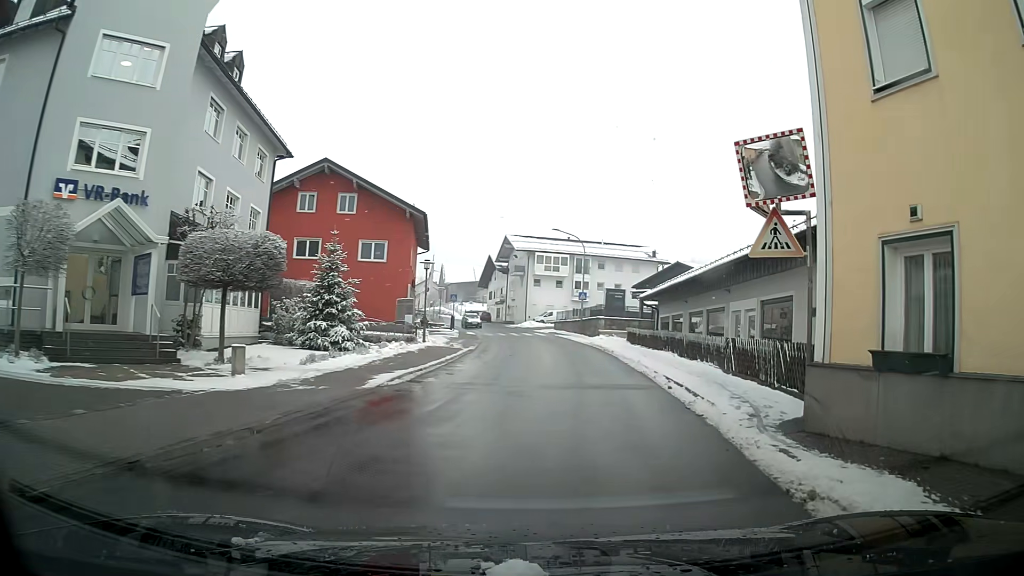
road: tertiary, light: Day
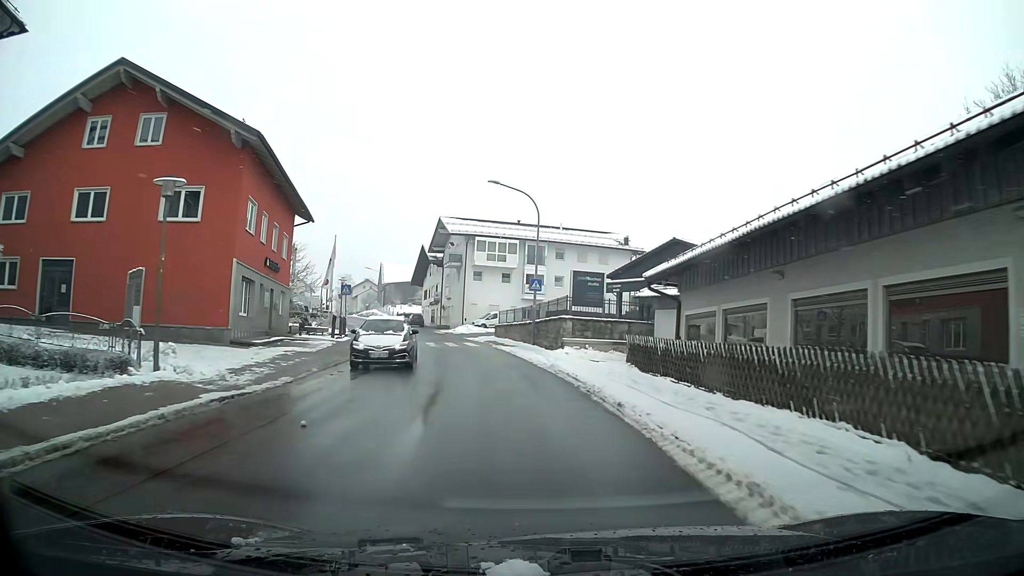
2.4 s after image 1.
(+0.9, +19.5) m; +2°
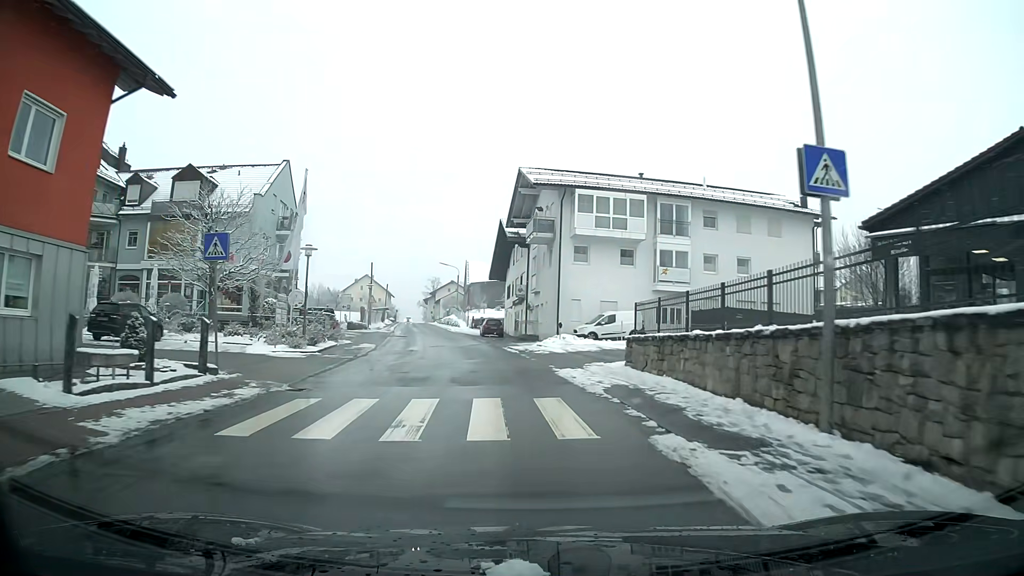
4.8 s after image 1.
(-2.2, +26.4) m; -9°
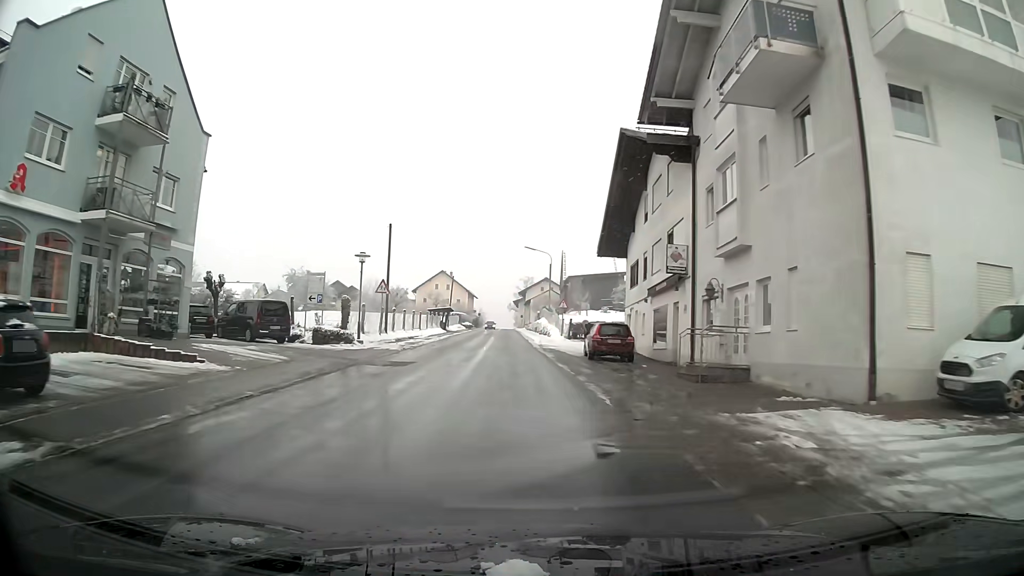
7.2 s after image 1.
(-2.2, +29.7) m; -8°
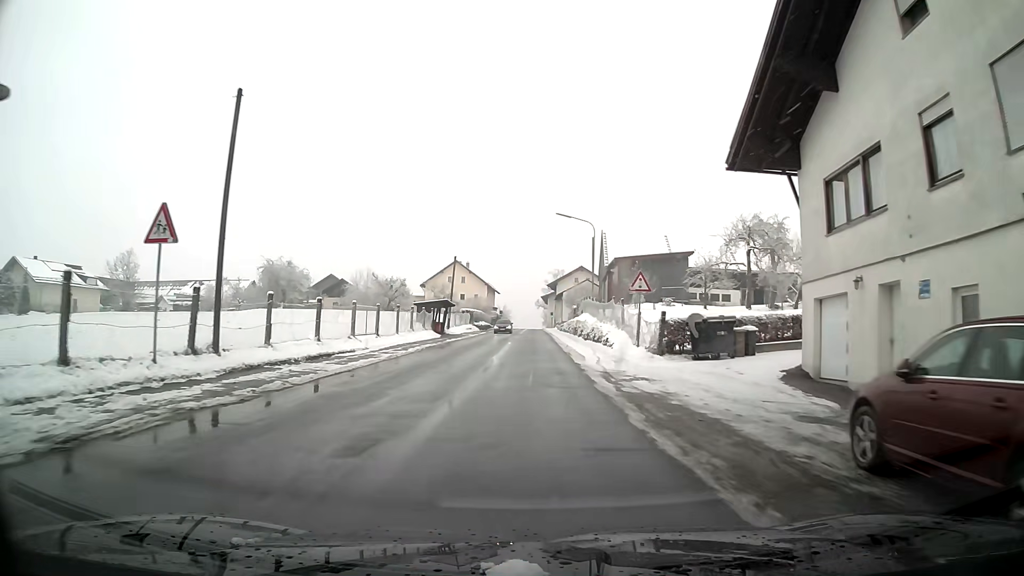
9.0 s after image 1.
(-0.4, +23.8) m; -2°
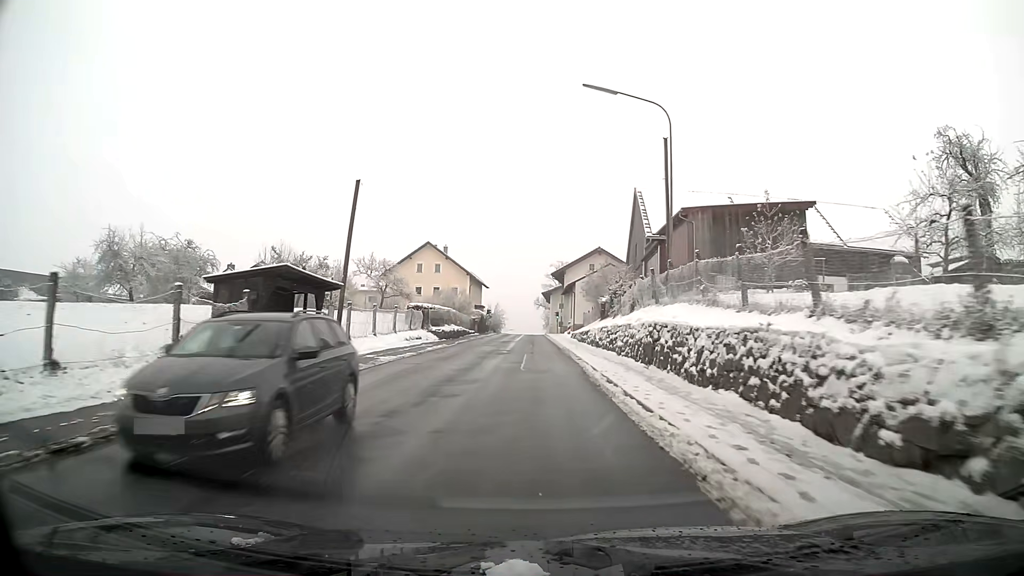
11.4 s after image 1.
(-0.1, +31.8) m; 0°
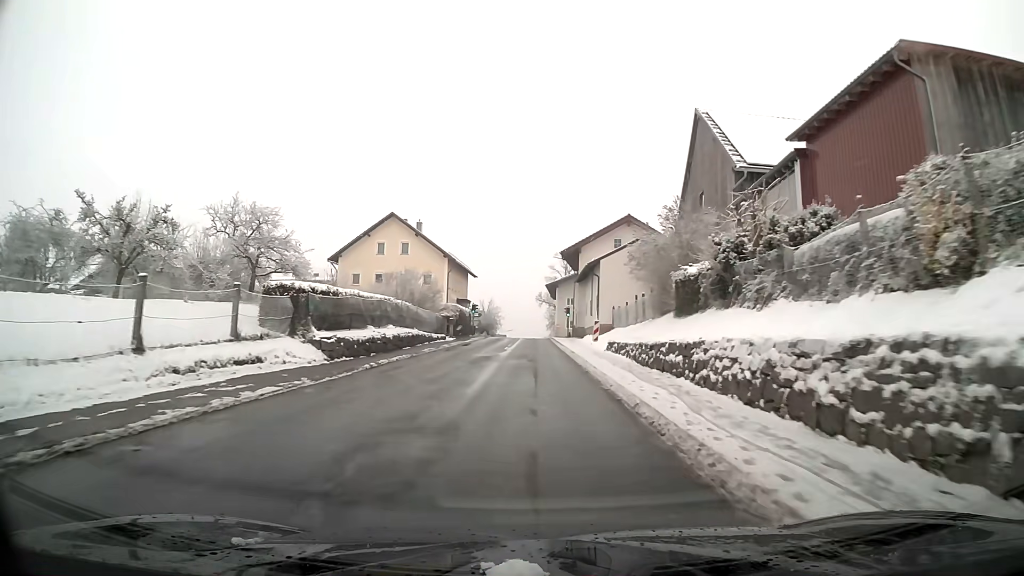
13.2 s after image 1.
(0.0, +24.2) m; 0°
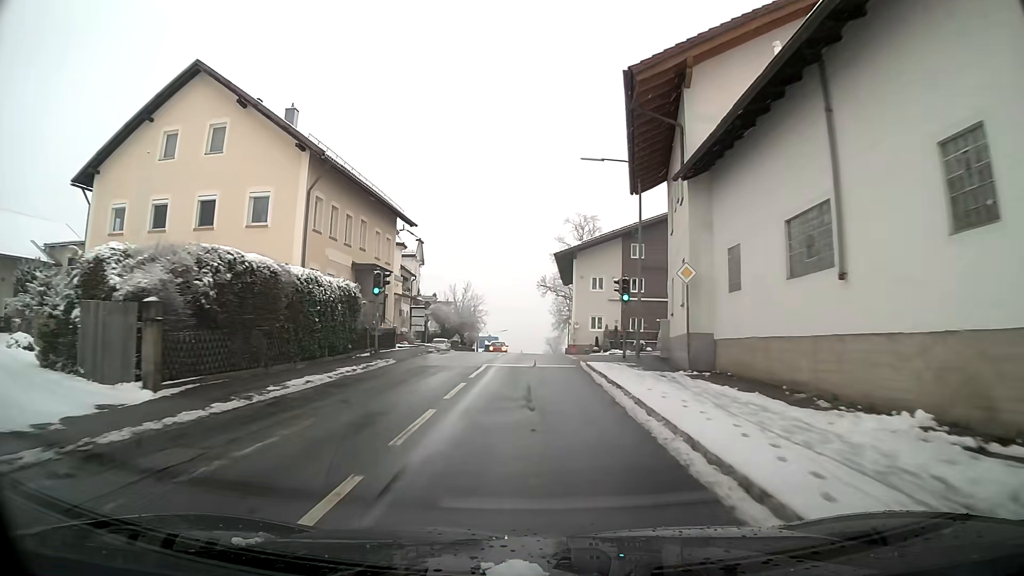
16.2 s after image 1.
(-0.1, +41.4) m; 0°
(0, +10) (0, +20) (0, +30) (0, +40) (0, +50) (0, +60) (0, +70) (0, +80) (0, +90) (0, +100) m
